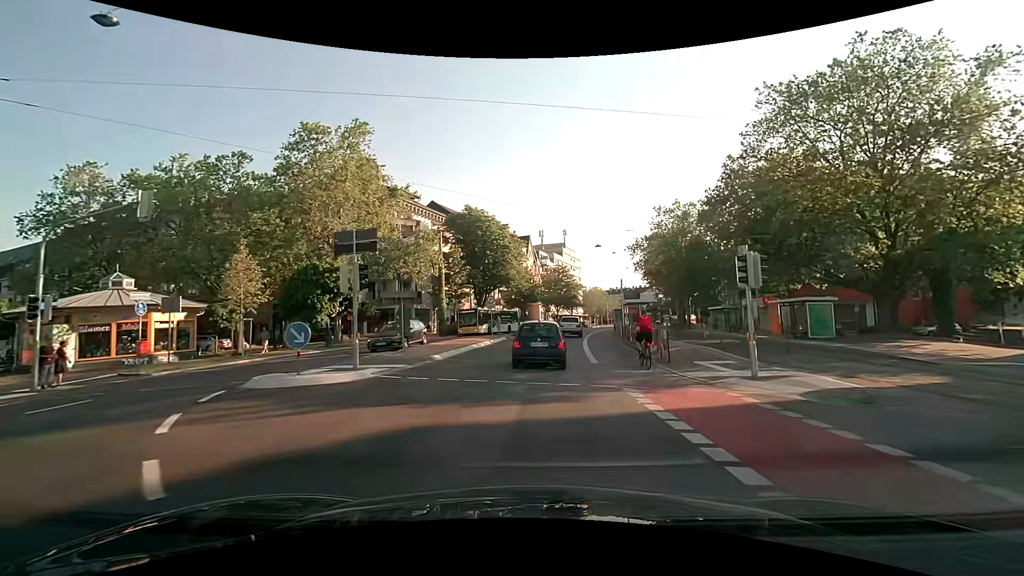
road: secondary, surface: asphalt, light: Day
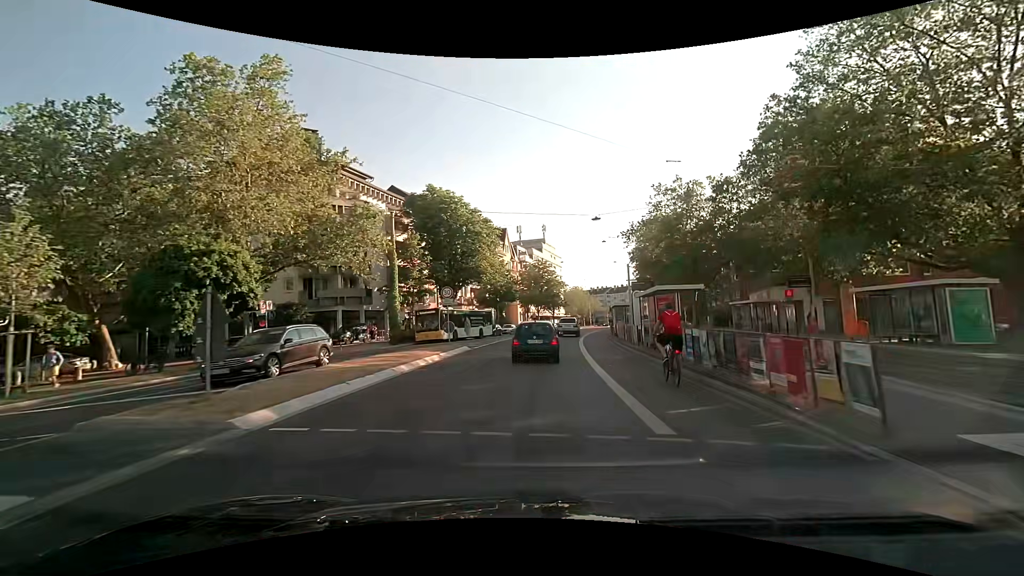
(+0.3, +11.1) m; +3°
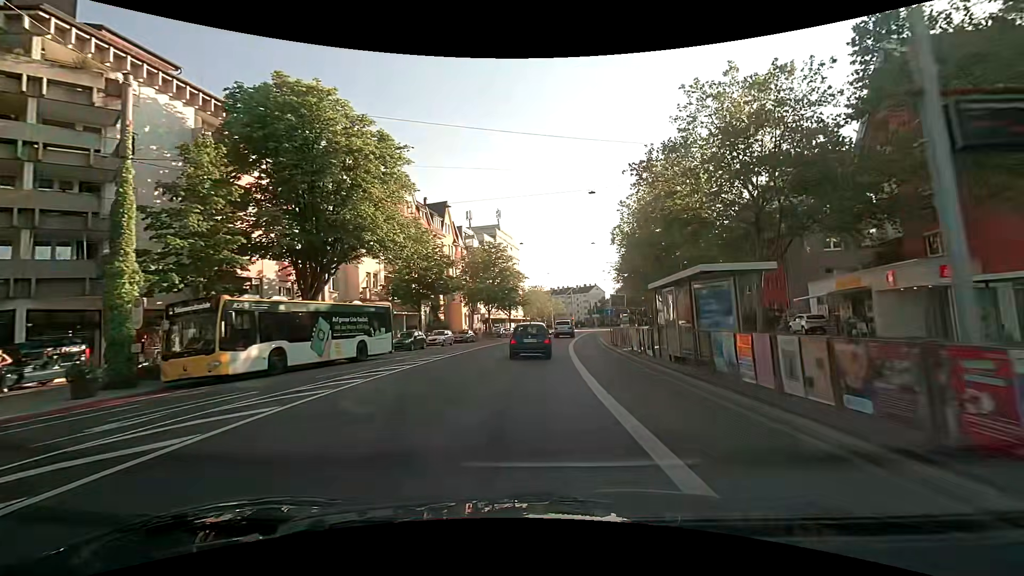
(+1.1, +24.9) m; +5°
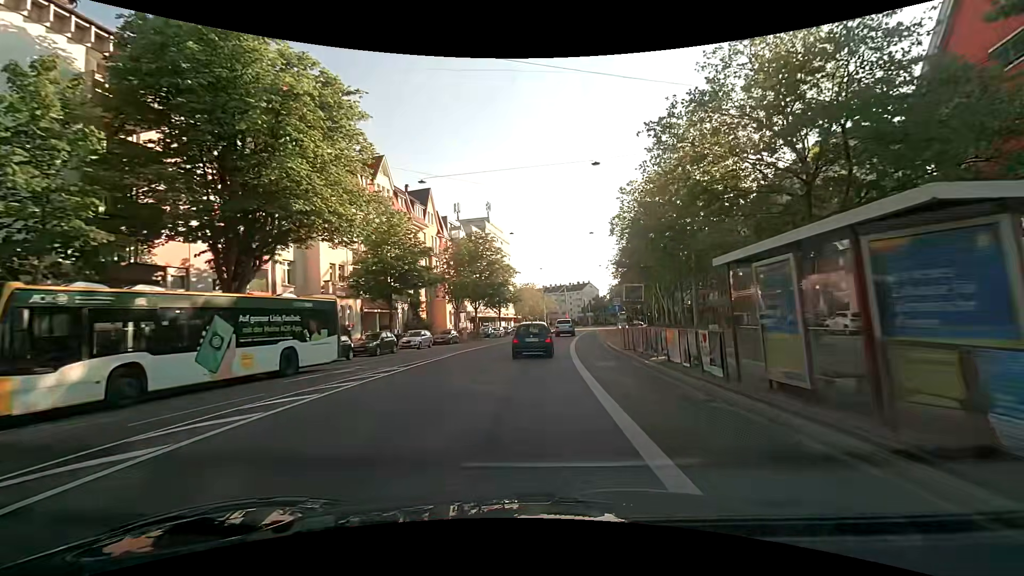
(+0.1, +6.6) m; +2°
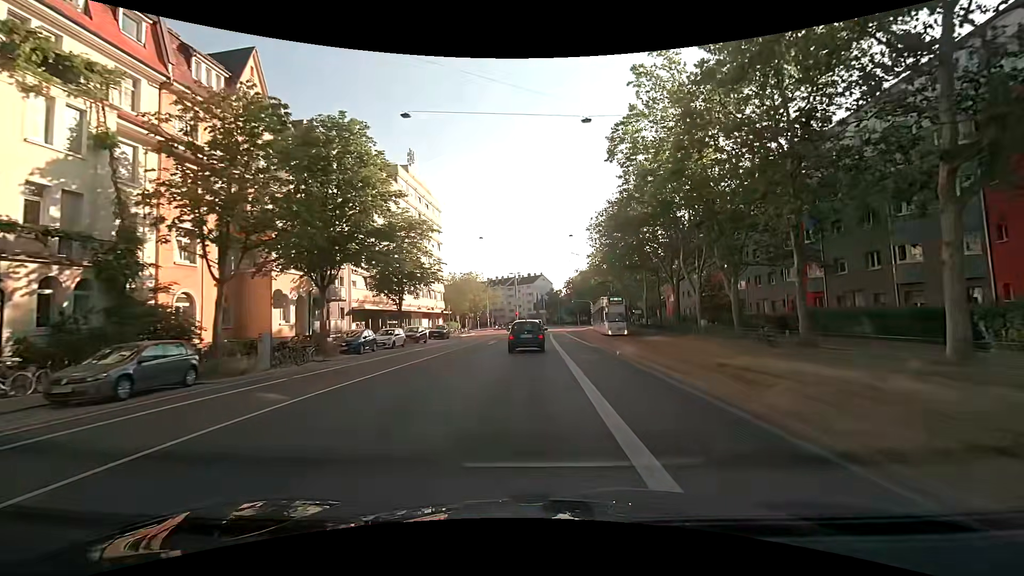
(+1.3, +33.0) m; +5°
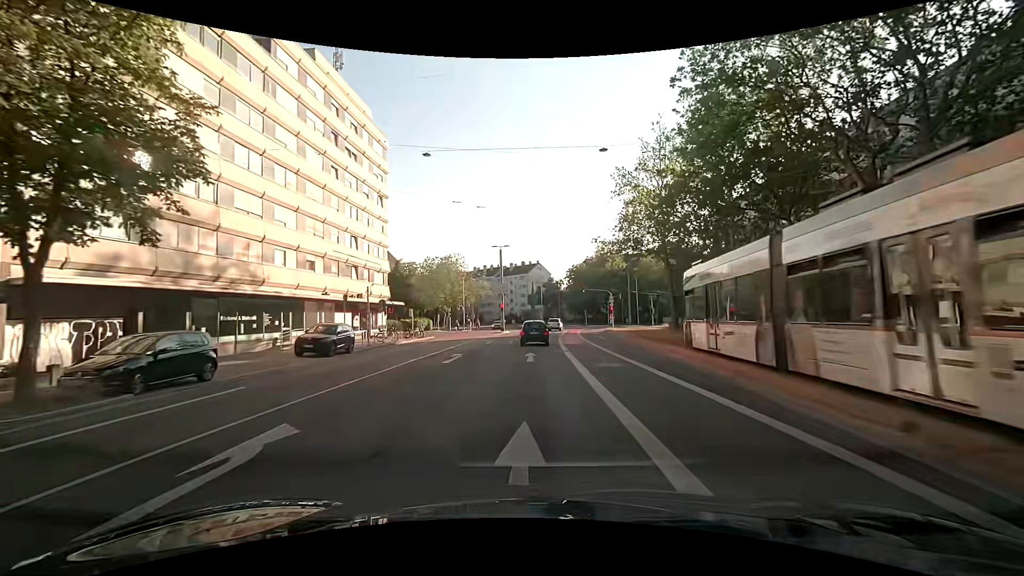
(+0.5, +30.2) m; +1°
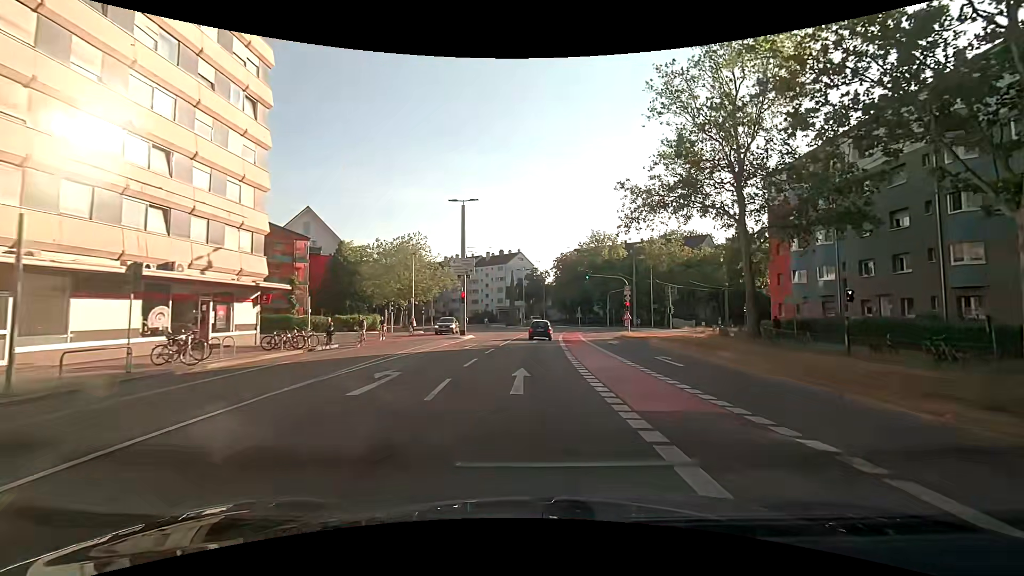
(+0.2, +22.5) m; +3°
